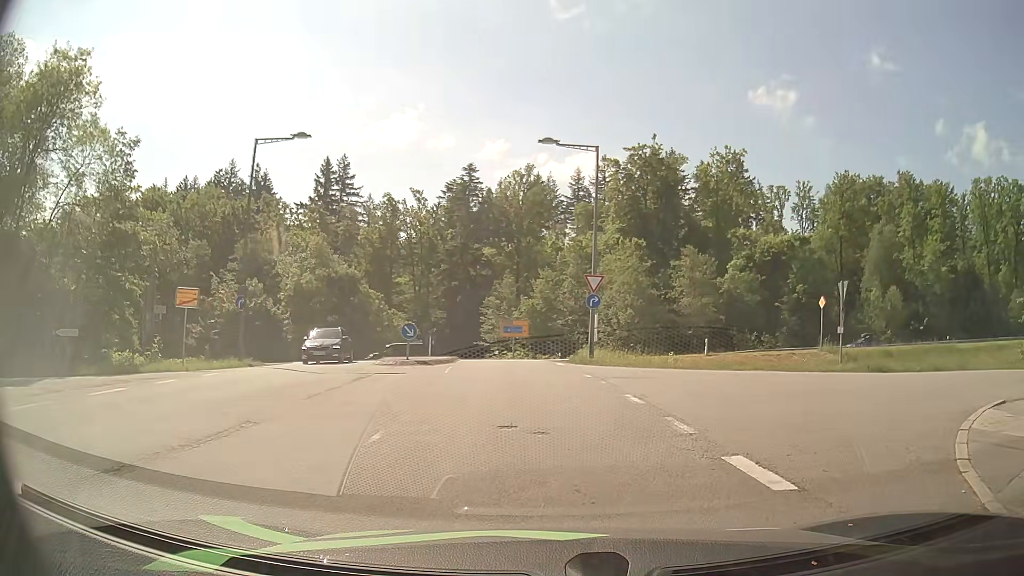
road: residential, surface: asphalt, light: Day
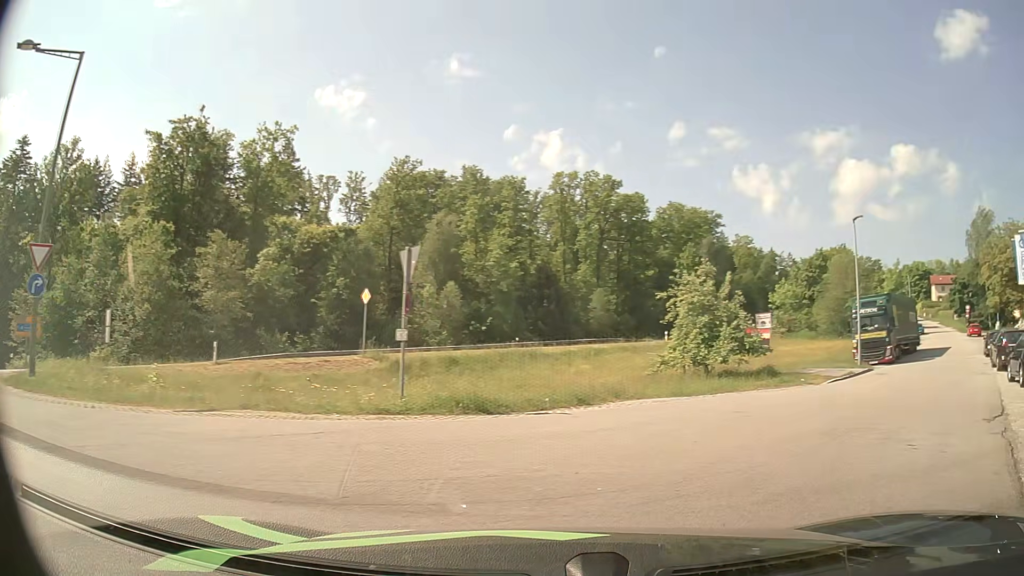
(+2.7, +9.6) m; +41°
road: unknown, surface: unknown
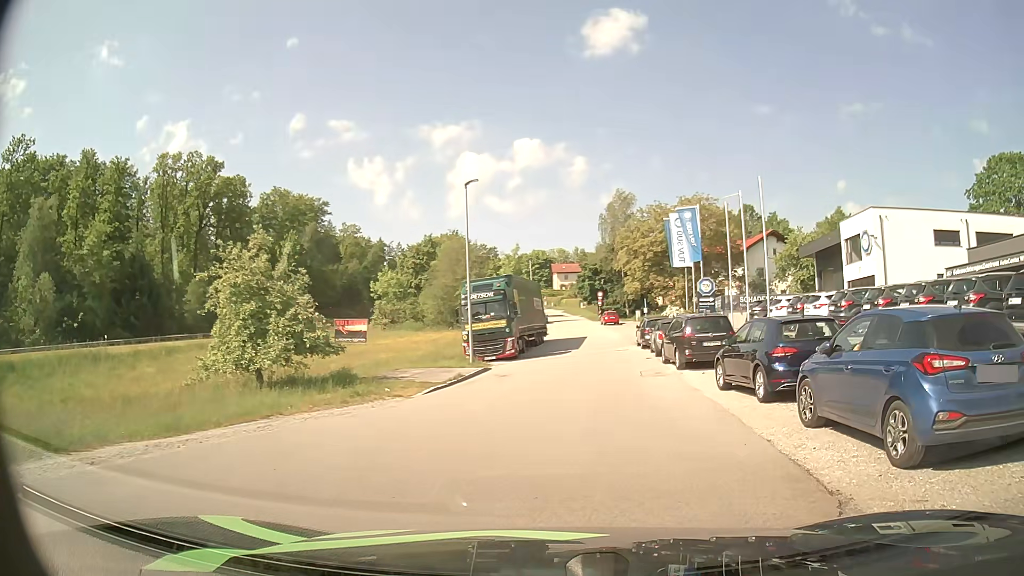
(+2.2, +6.9) m; +31°
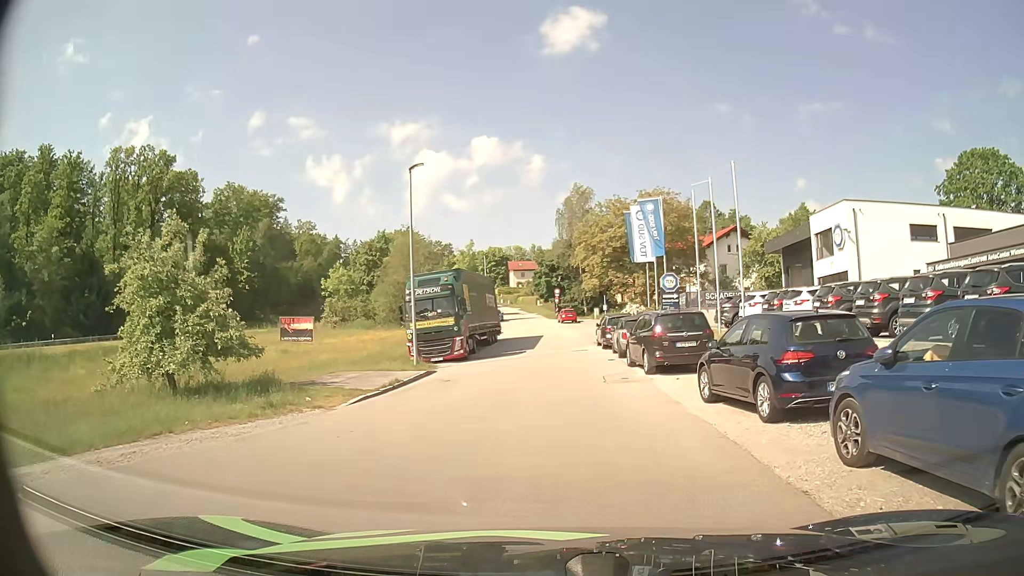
(+0.1, +2.7) m; +3°
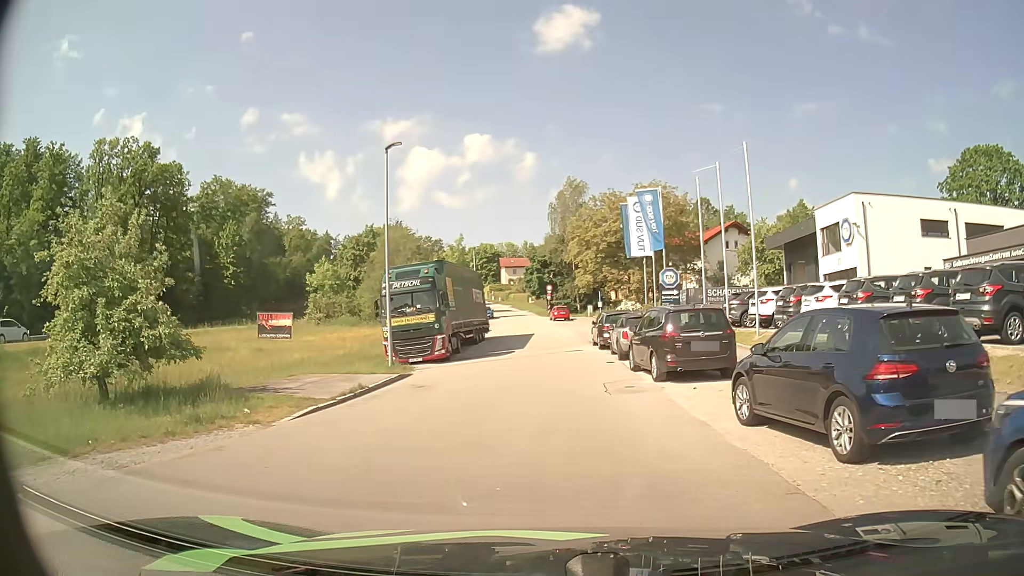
(0.0, +2.8) m; +1°
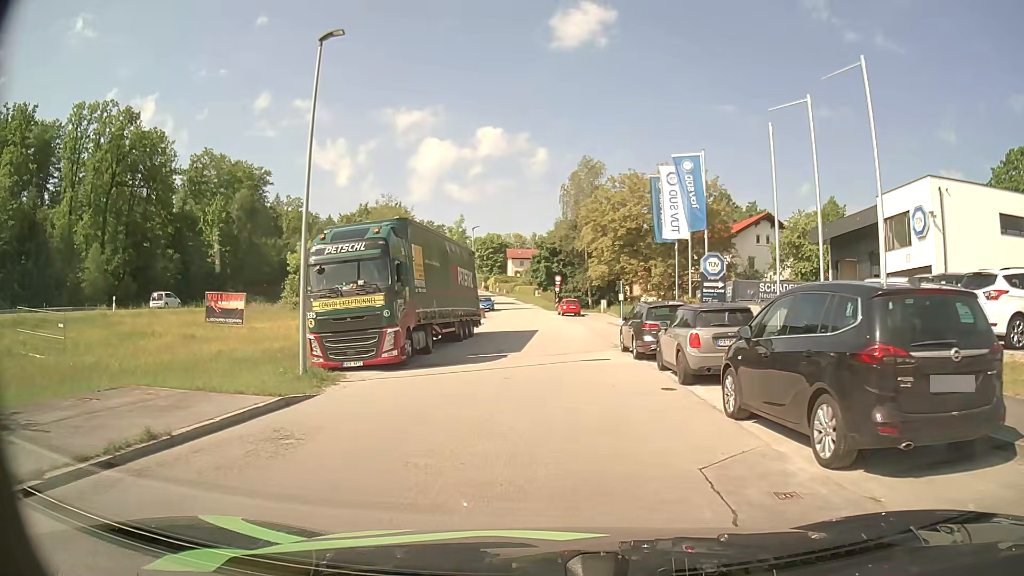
(-0.1, +9.2) m; -2°
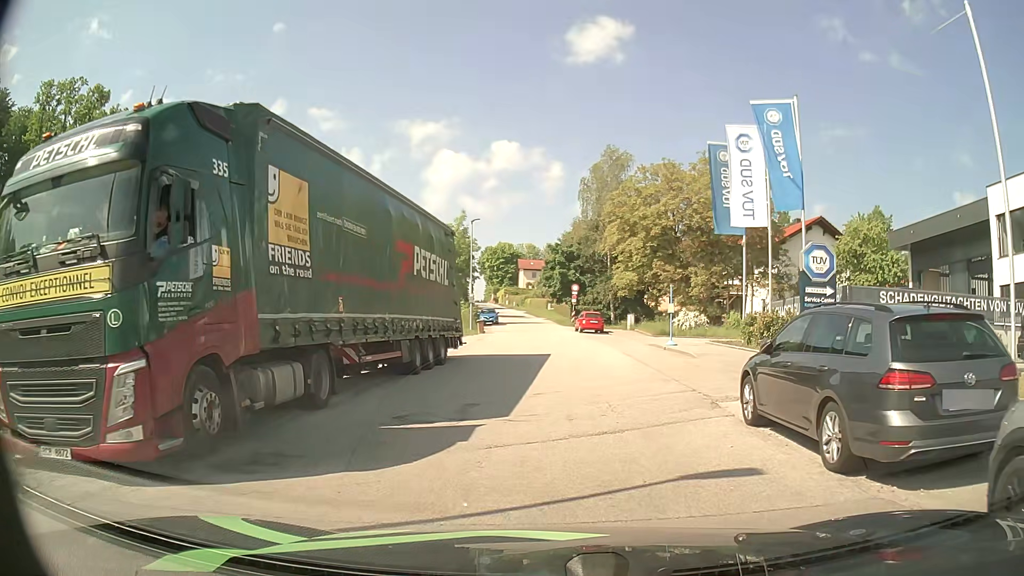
(+0.1, +11.5) m; -1°
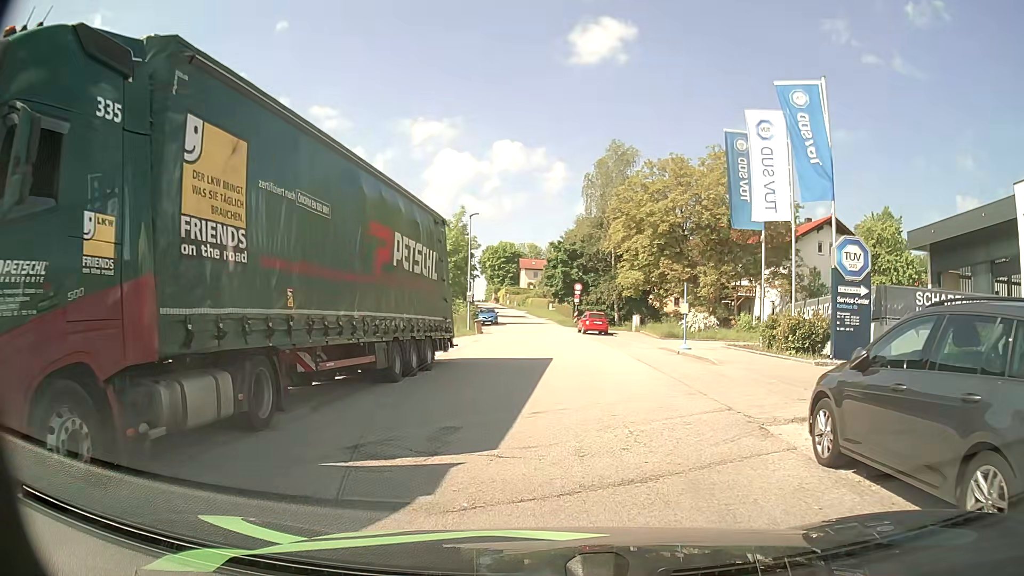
(0.0, +2.3) m; 0°
